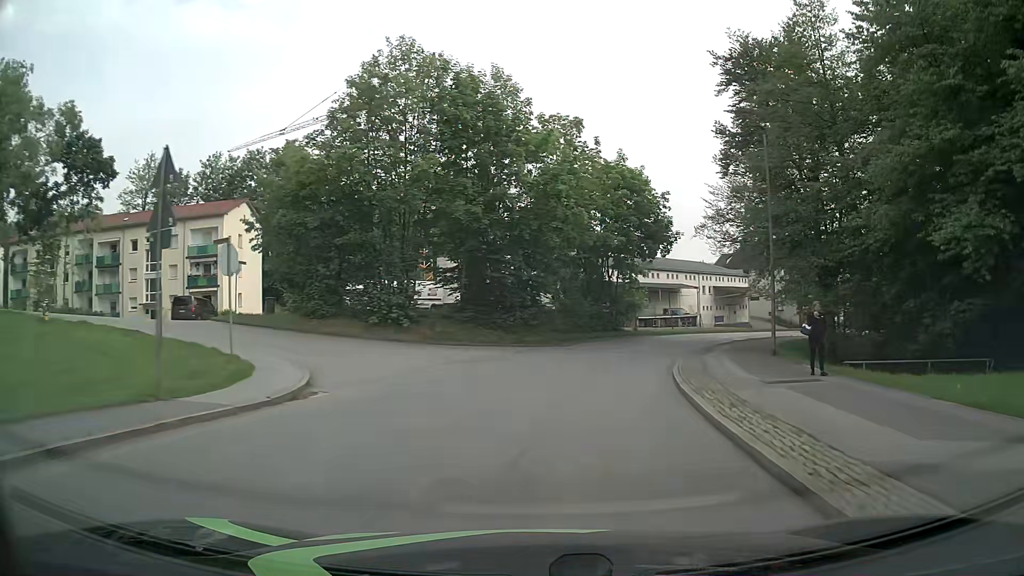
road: unclassified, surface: asphalt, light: Day
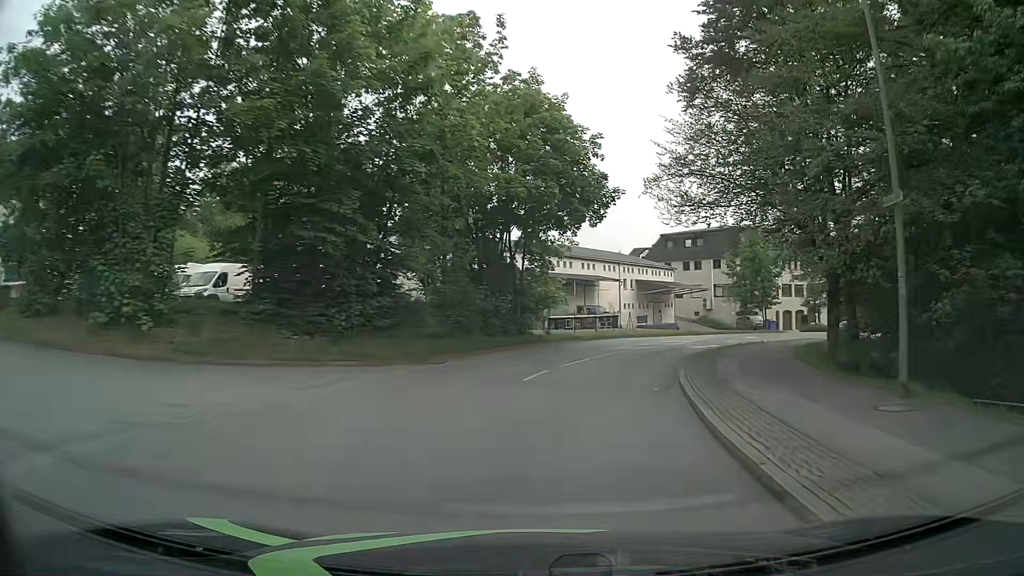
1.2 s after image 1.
(+1.0, +14.1) m; +9°
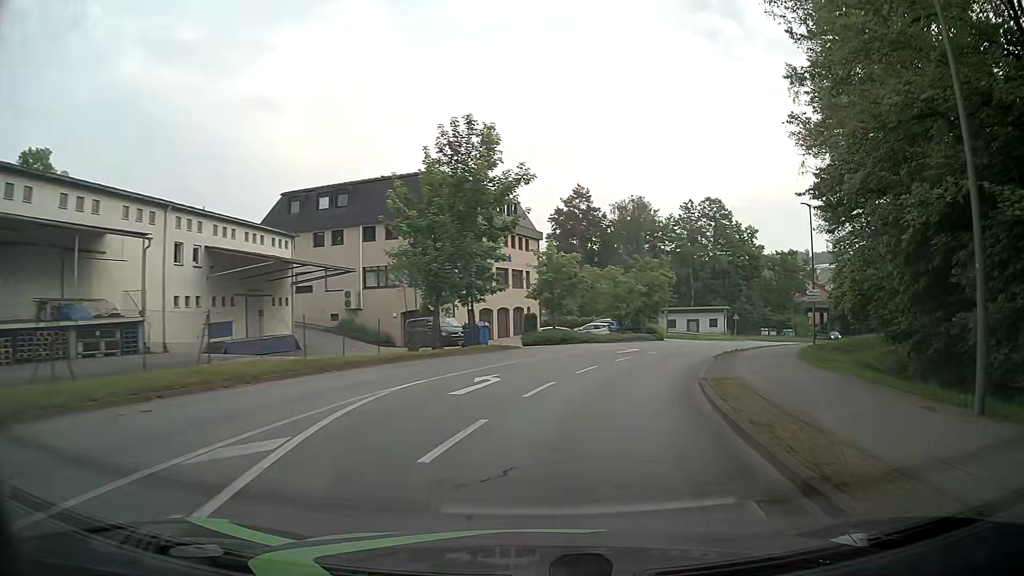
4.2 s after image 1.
(+8.0, +34.1) m; +29°
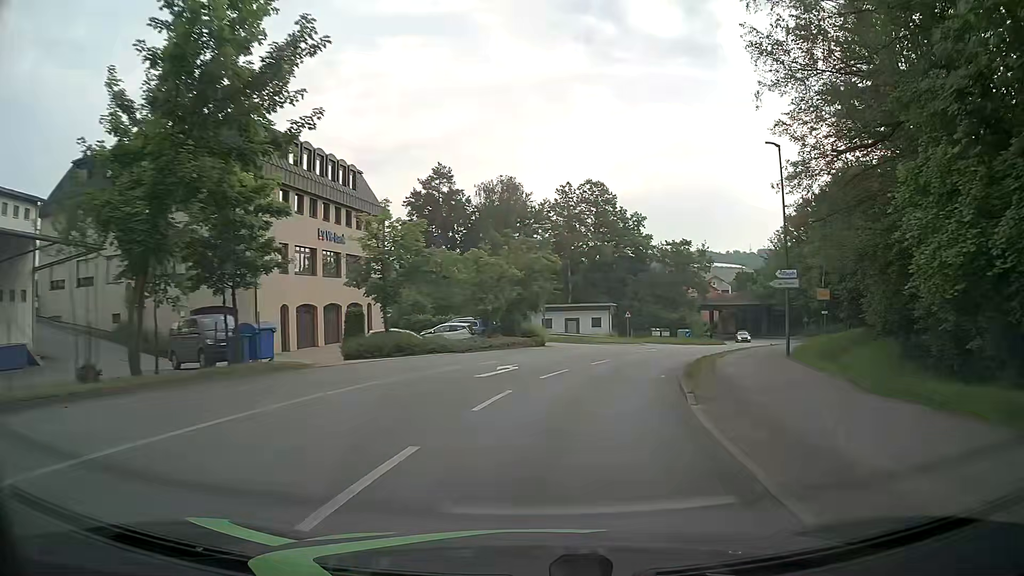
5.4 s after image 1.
(+1.6, +14.1) m; +11°
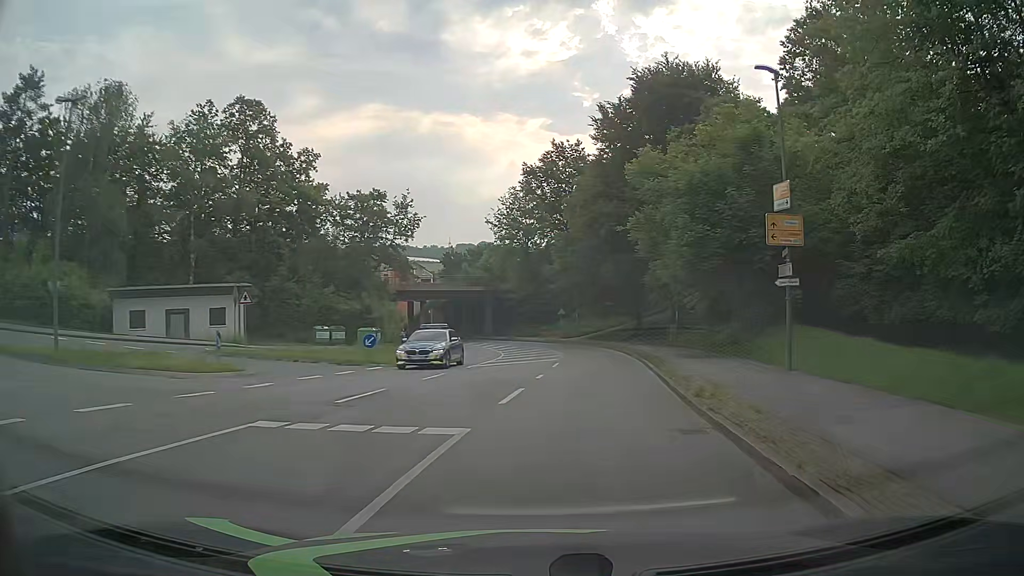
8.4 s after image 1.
(+8.1, +34.2) m; +26°
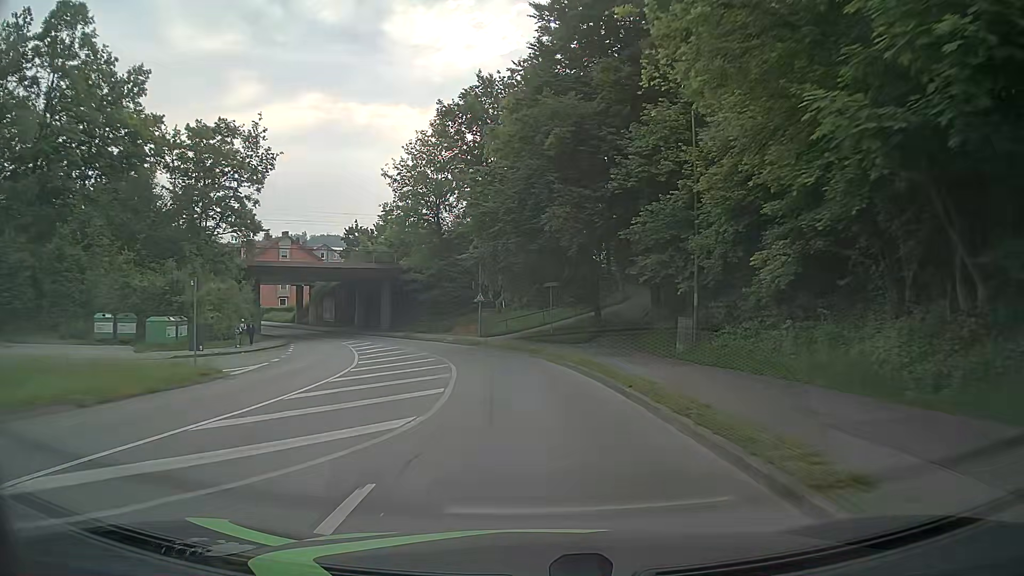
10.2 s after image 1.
(+1.7, +21.3) m; +5°
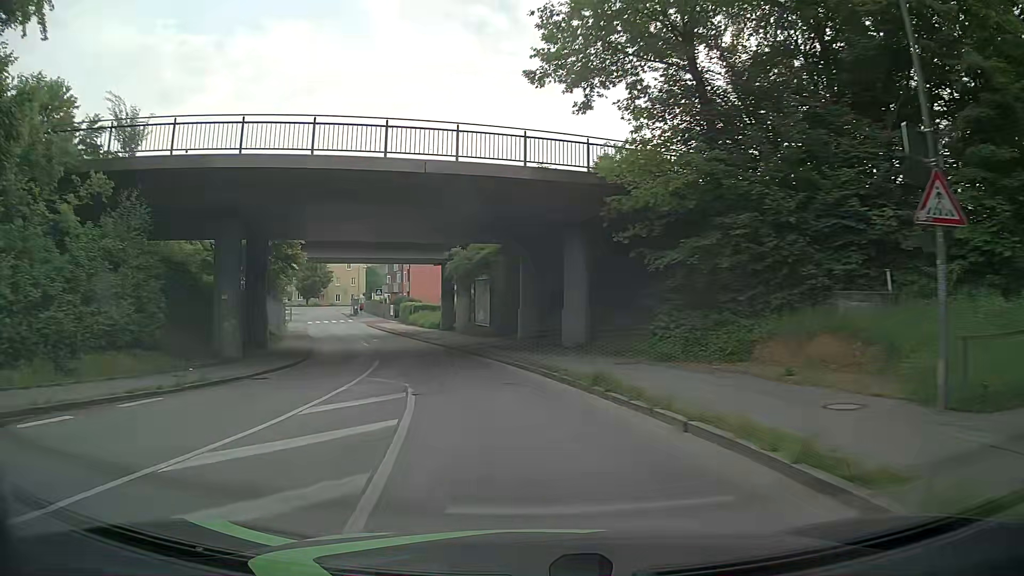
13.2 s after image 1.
(-4.6, +36.5) m; -19°
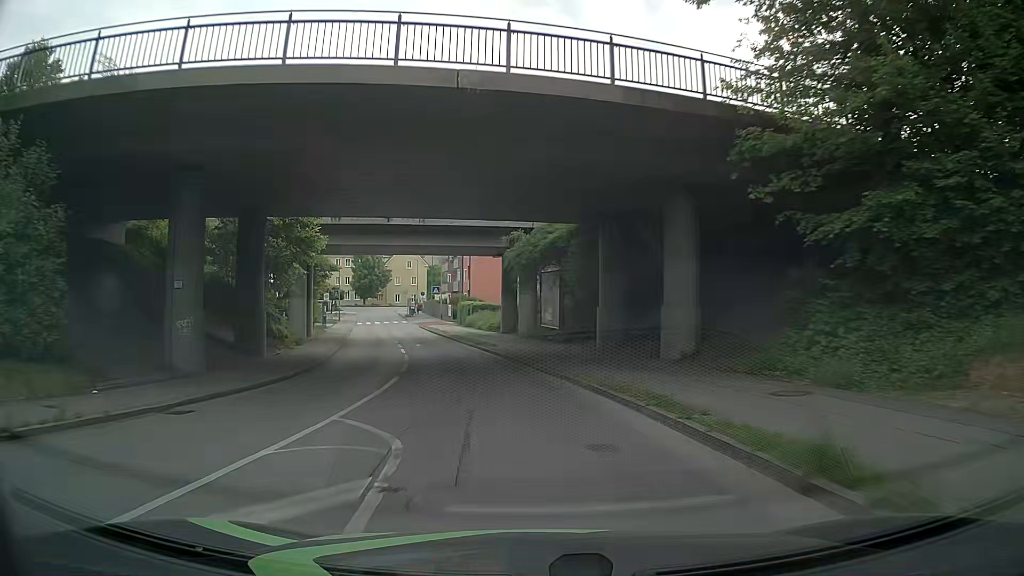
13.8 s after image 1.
(-0.4, +7.5) m; -6°
(-1, +10) (-2, +20) (-5, +30) (-7, +39) (-9, +49) (-12, +59) (-14, +68) (-17, +78) (-19, +88) (-22, +97) m
